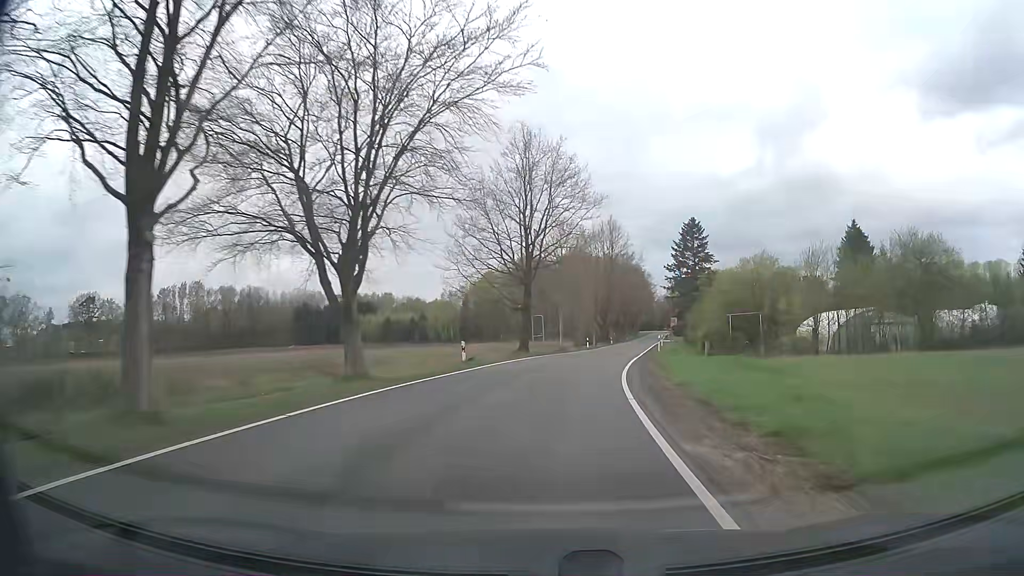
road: tertiary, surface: asphalt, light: Day
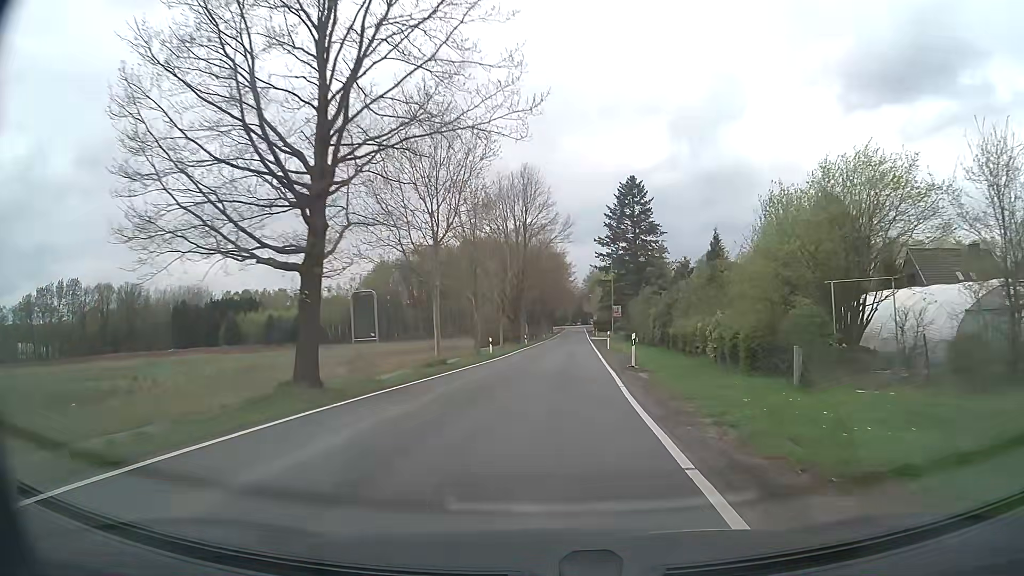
(+2.1, +26.6) m; +8°
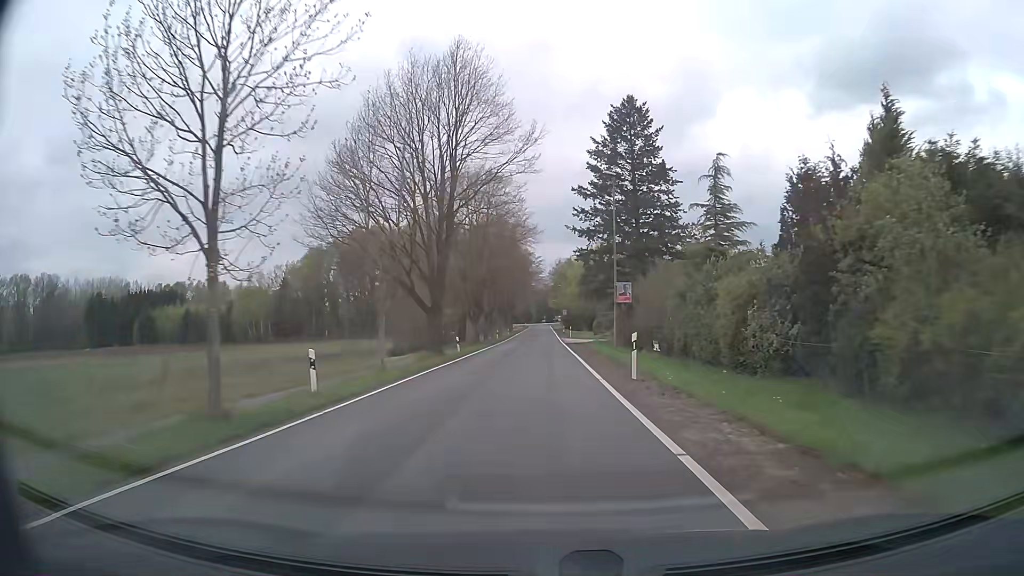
(+1.1, +28.7) m; +3°
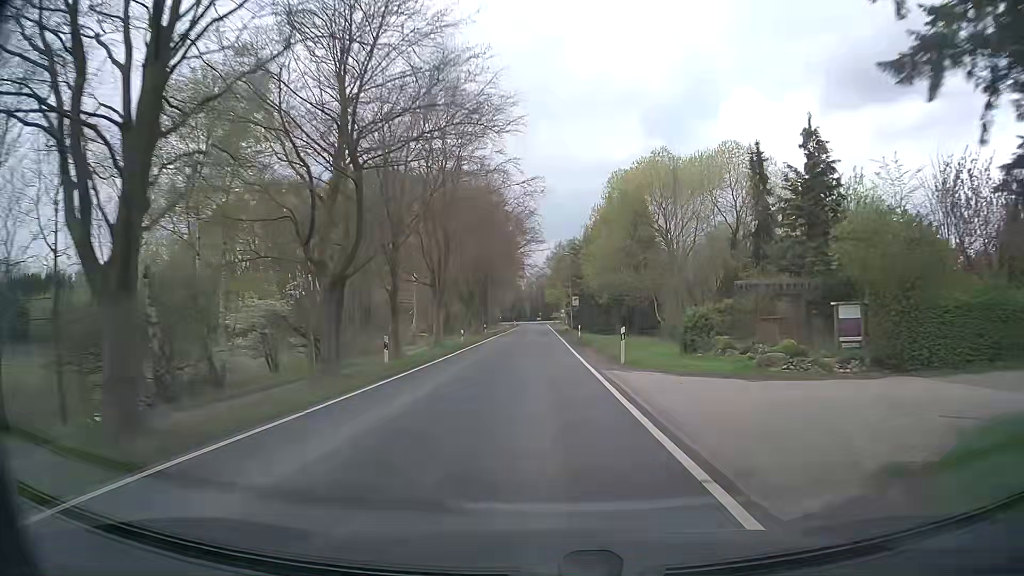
(+0.3, +49.5) m; +1°
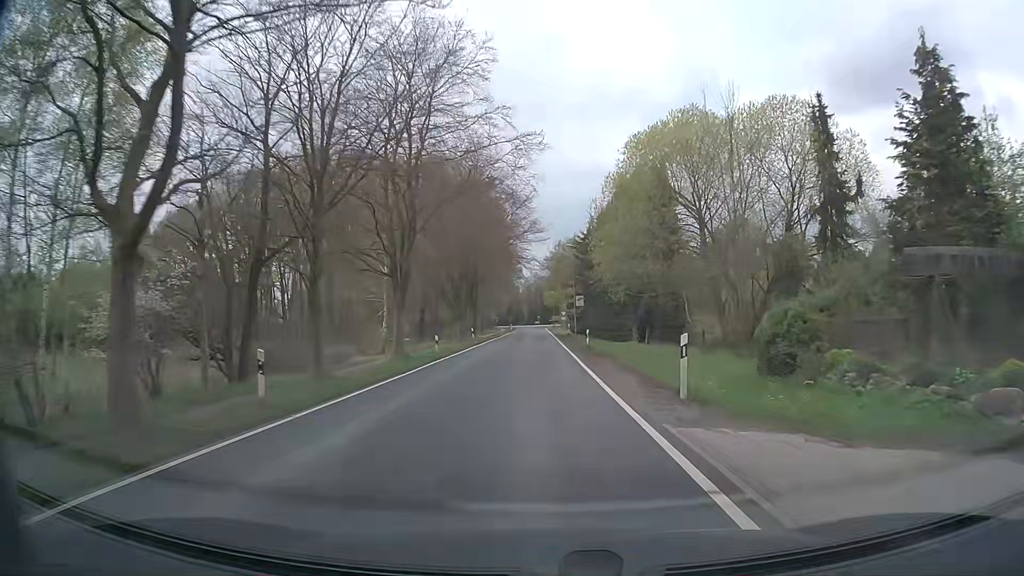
(-0.1, +10.0) m; -1°
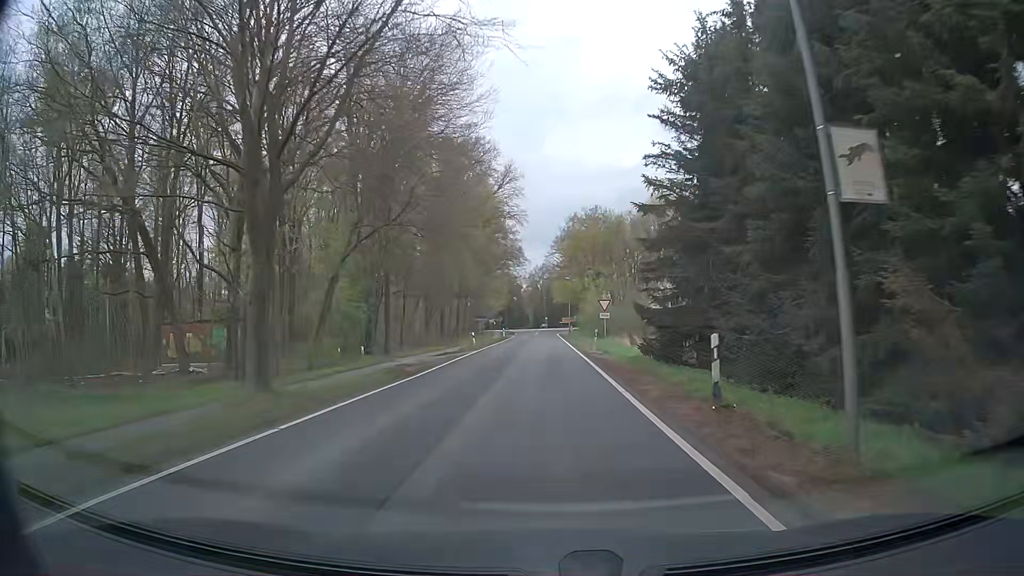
(+0.2, +49.6) m; 0°
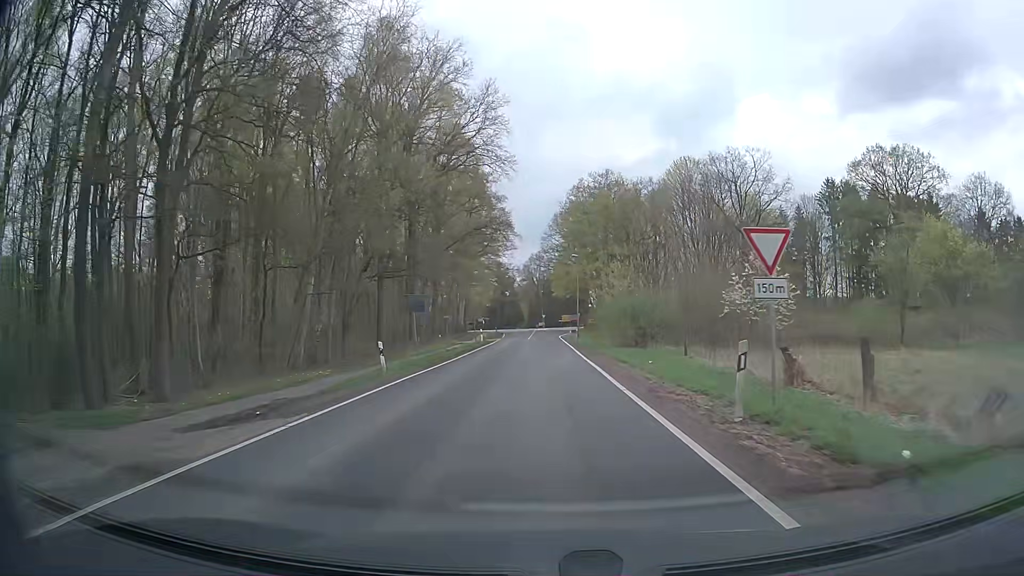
(+0.3, +28.5) m; +1°
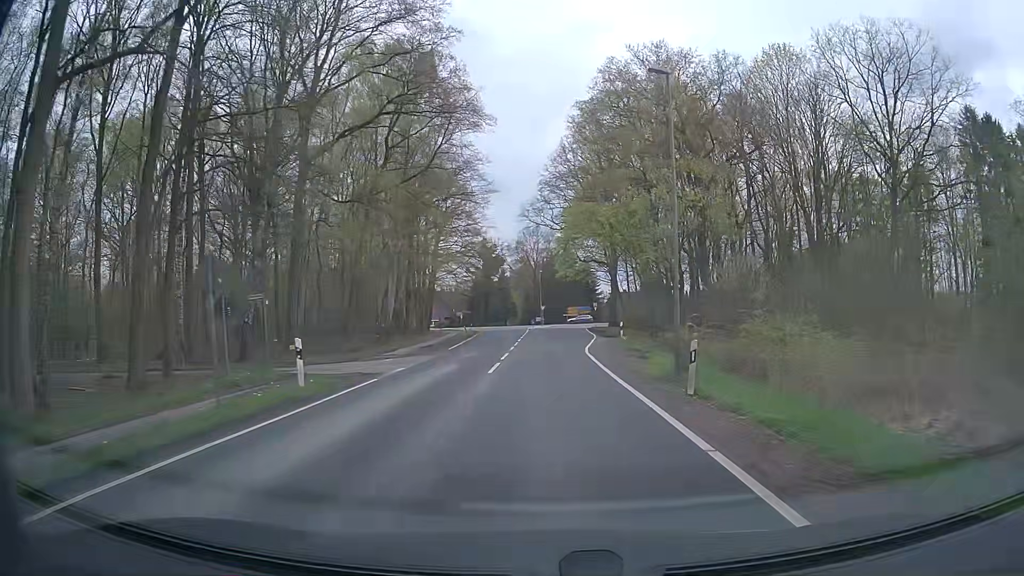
(-0.3, +45.3) m; 0°
(0, +10) (0, +20) (0, +30) (0, +40) (0, +50) (0, +60) (0, +70) (0, +80) (+1, +90) (+2, +100) m
